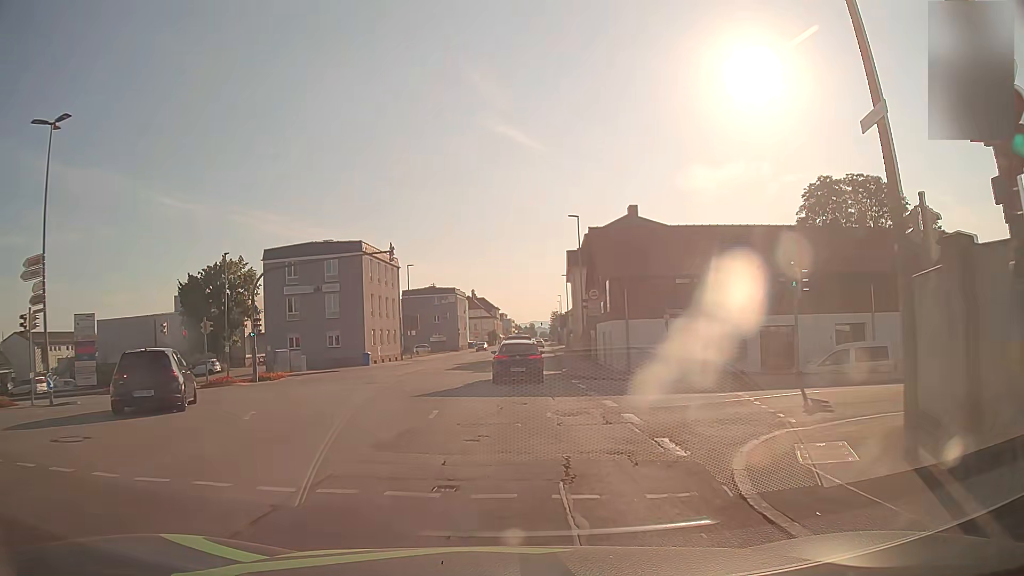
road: tertiary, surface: asphalt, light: Day
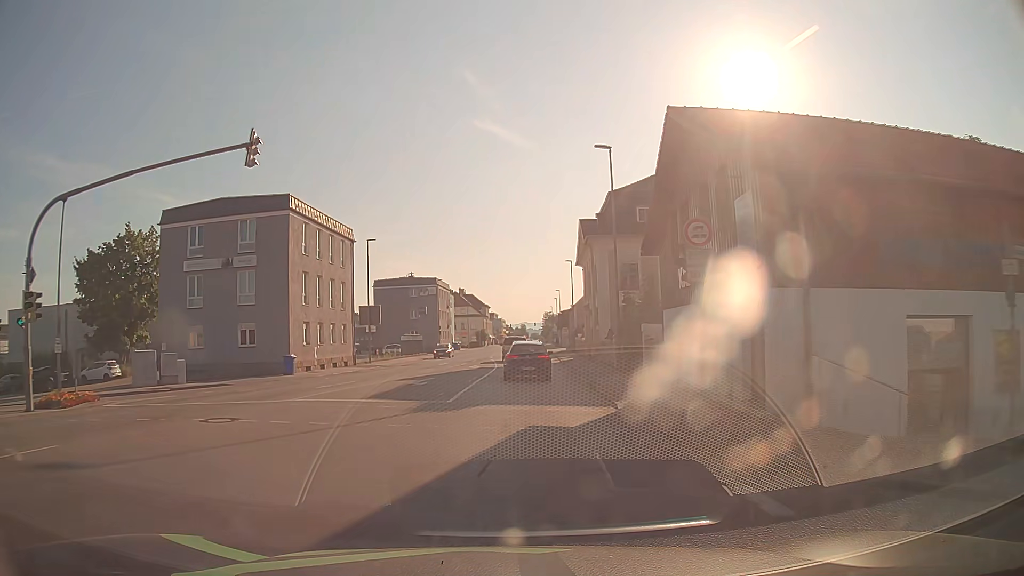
(+0.2, +18.0) m; +2°
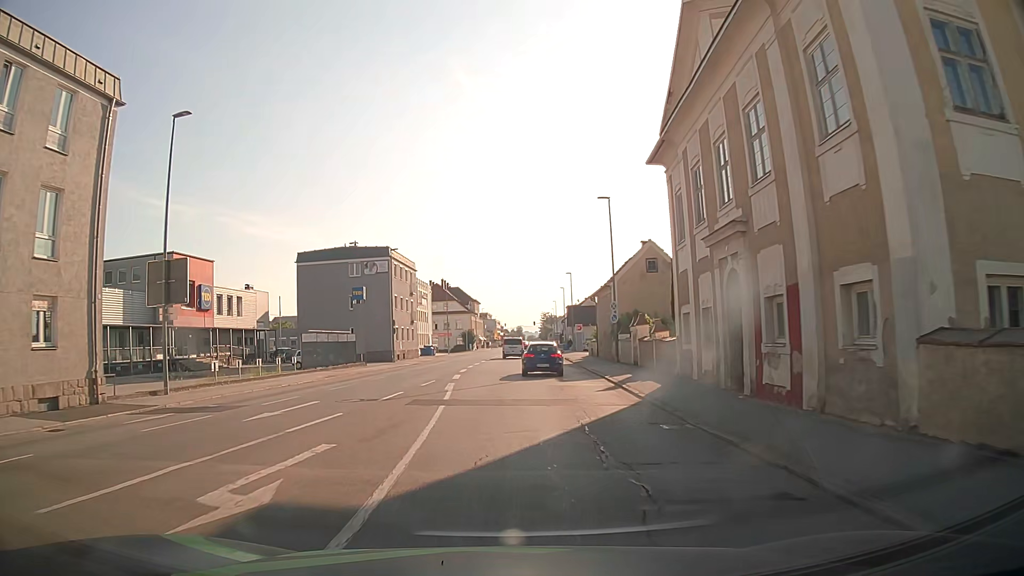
(+0.1, +33.5) m; 0°
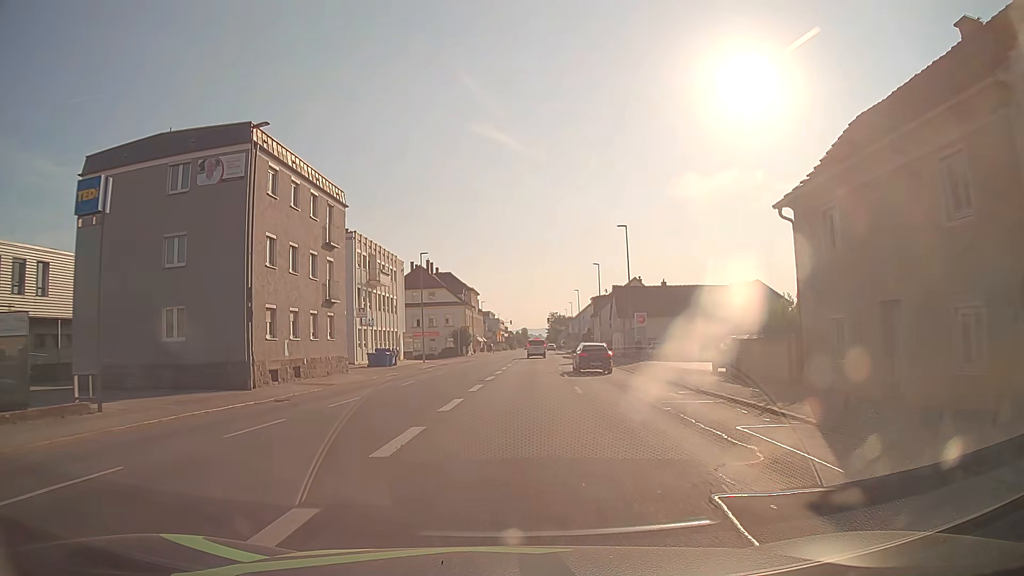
(-0.4, +37.0) m; -1°
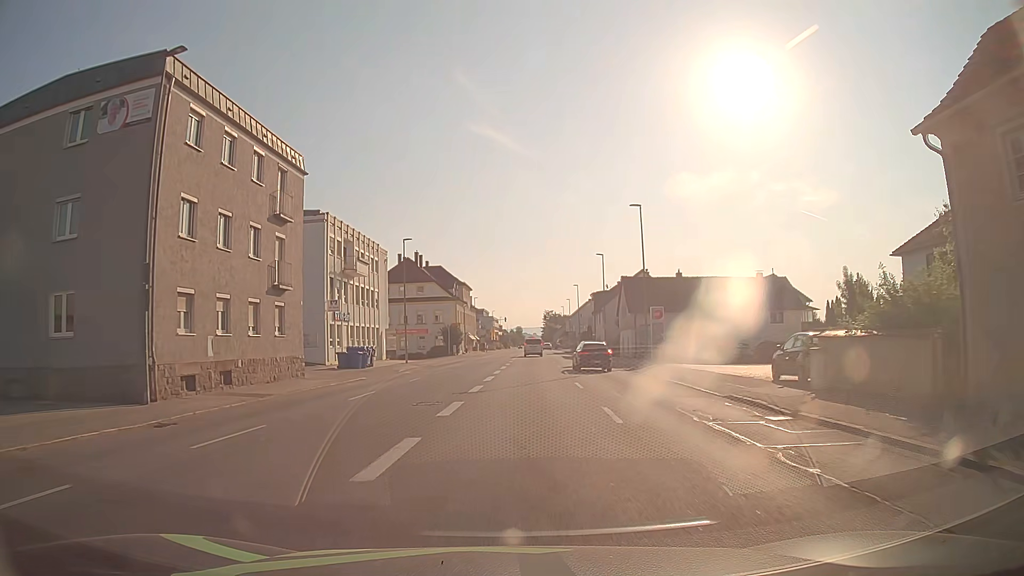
(0.0, +7.6) m; +1°
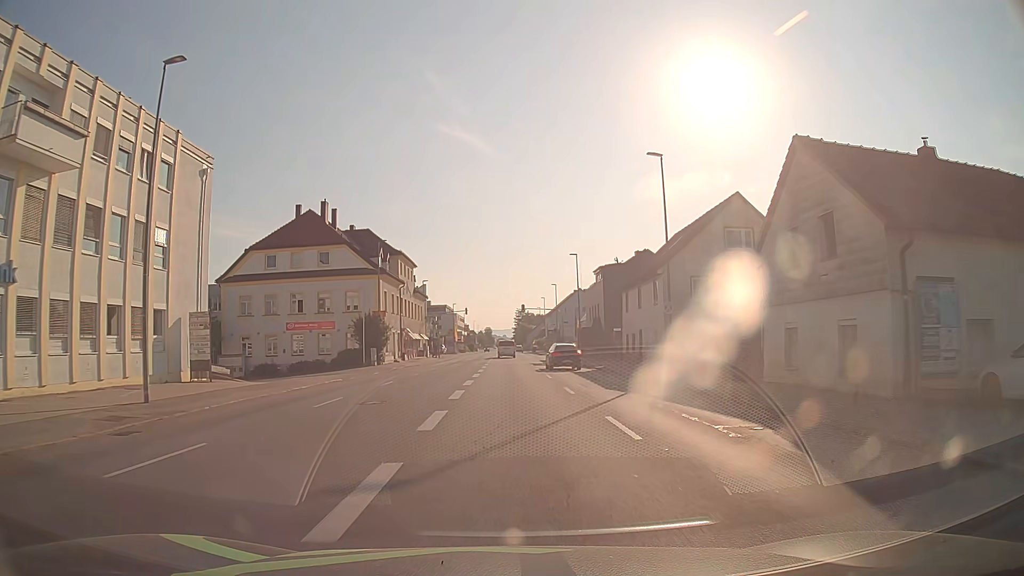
(+1.0, +38.3) m; +3°
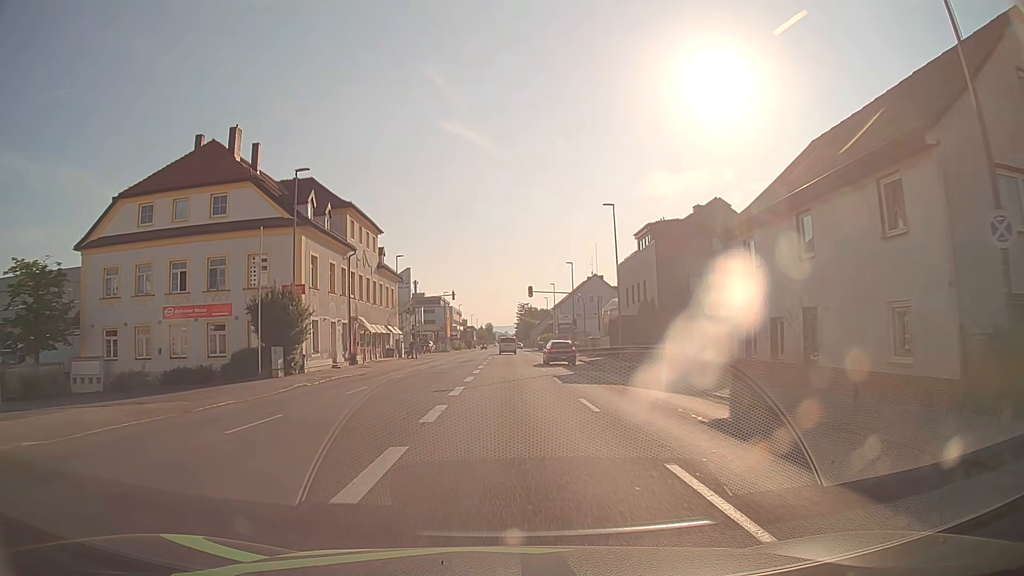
(-0.1, +23.2) m; 0°
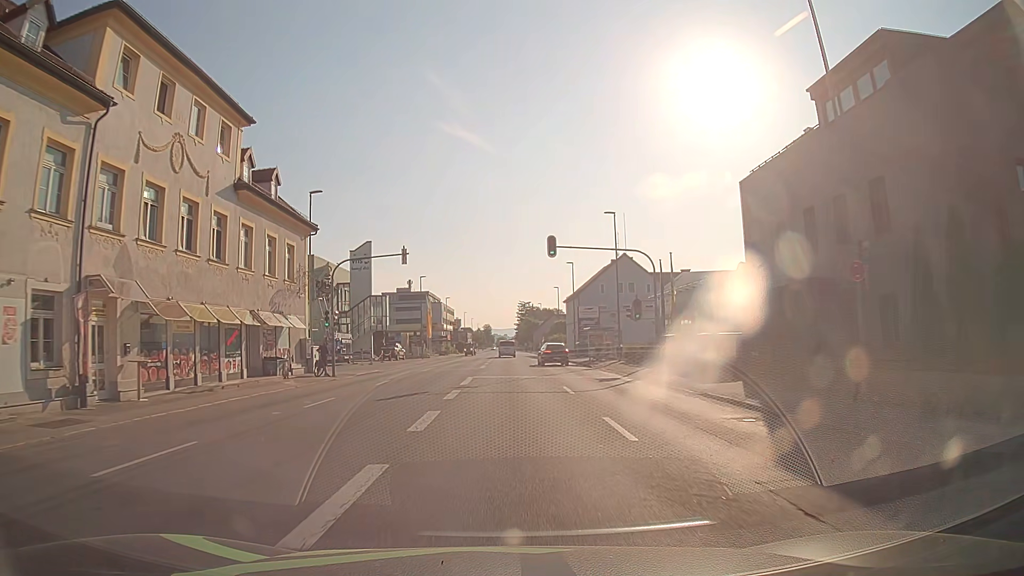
(0.0, +31.1) m; 0°
(0, +10) (0, +20) (0, +30) (0, +40) (0, +50) (0, +60) (0, +70) (0, +80) (0, +90) (0, +100) m
